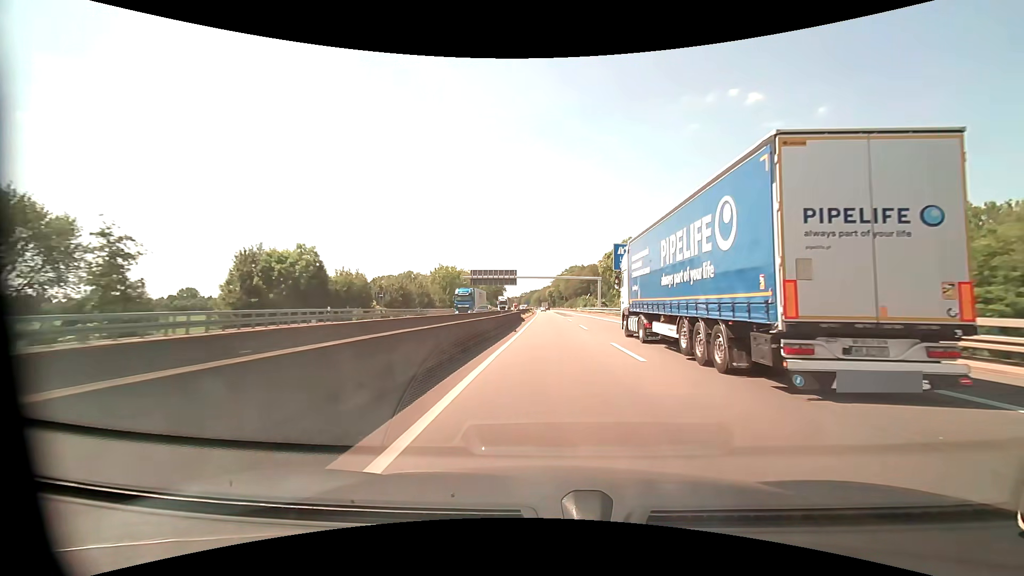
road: motorway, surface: asphalt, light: Day
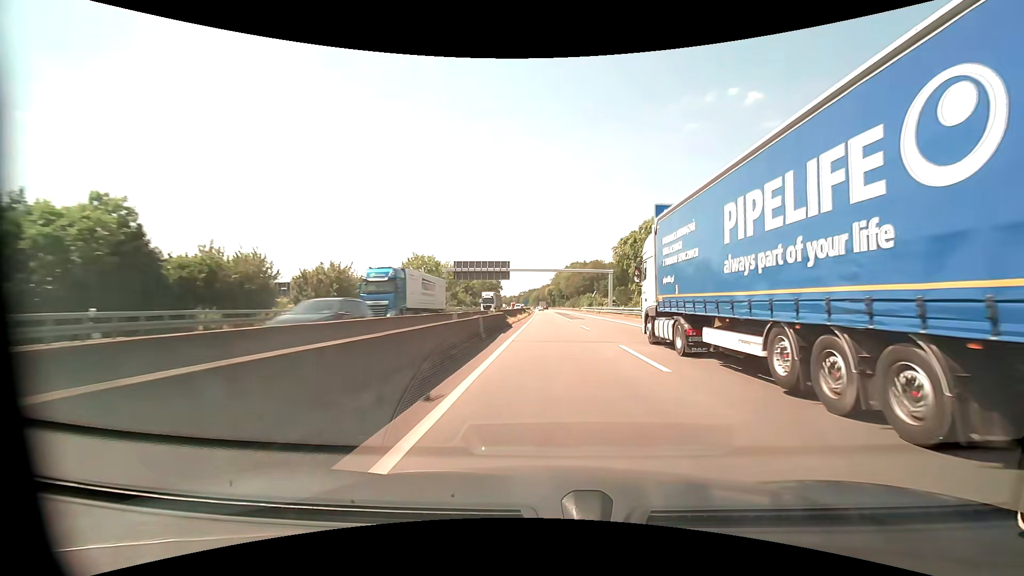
(0.0, +20.2) m; 0°
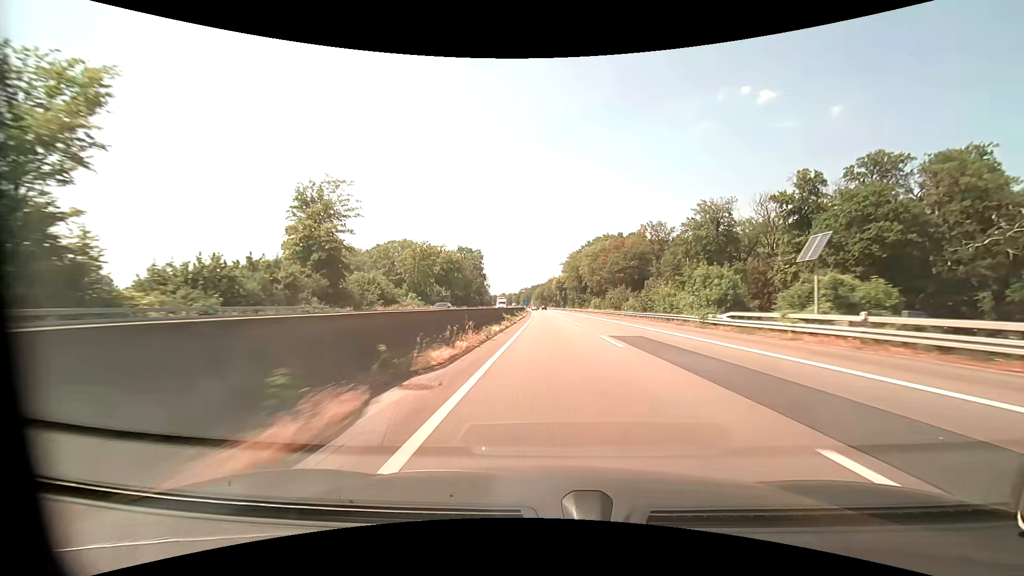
(-0.5, +101.9) m; -1°
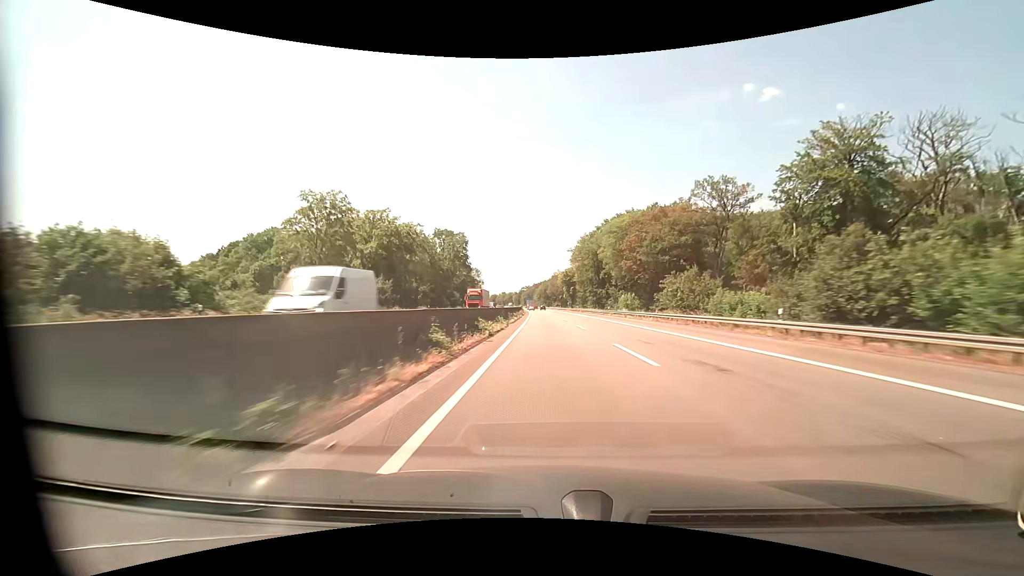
(0.0, +41.1) m; 0°
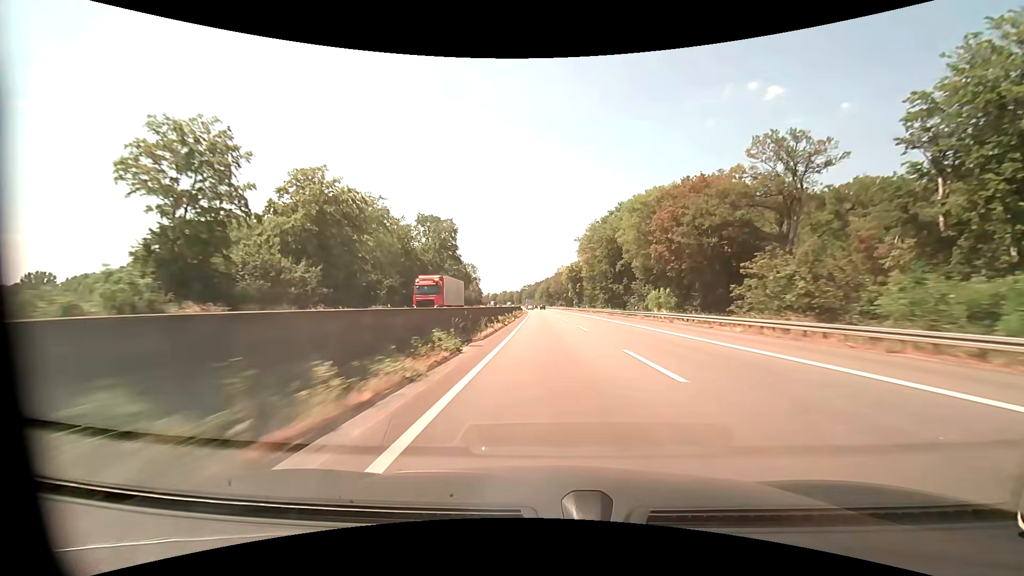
(0.0, +20.6) m; 0°
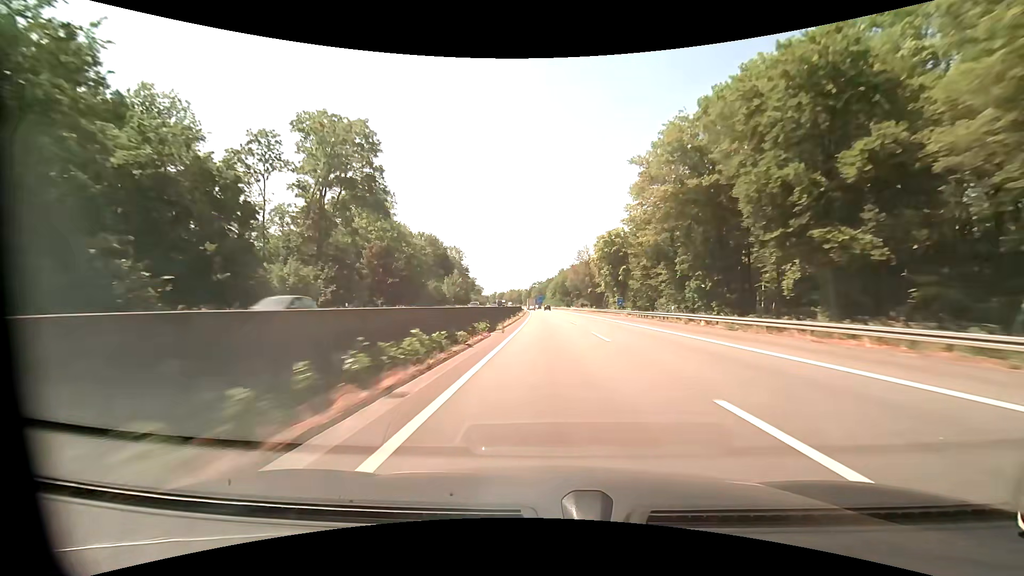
(-0.6, +61.7) m; -1°
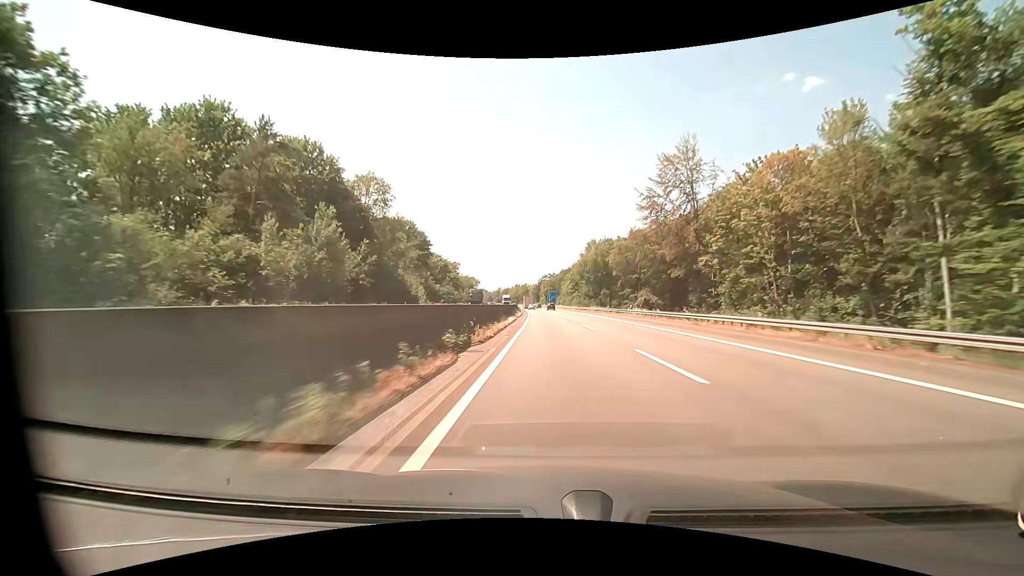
(-1.5, +81.6) m; -2°
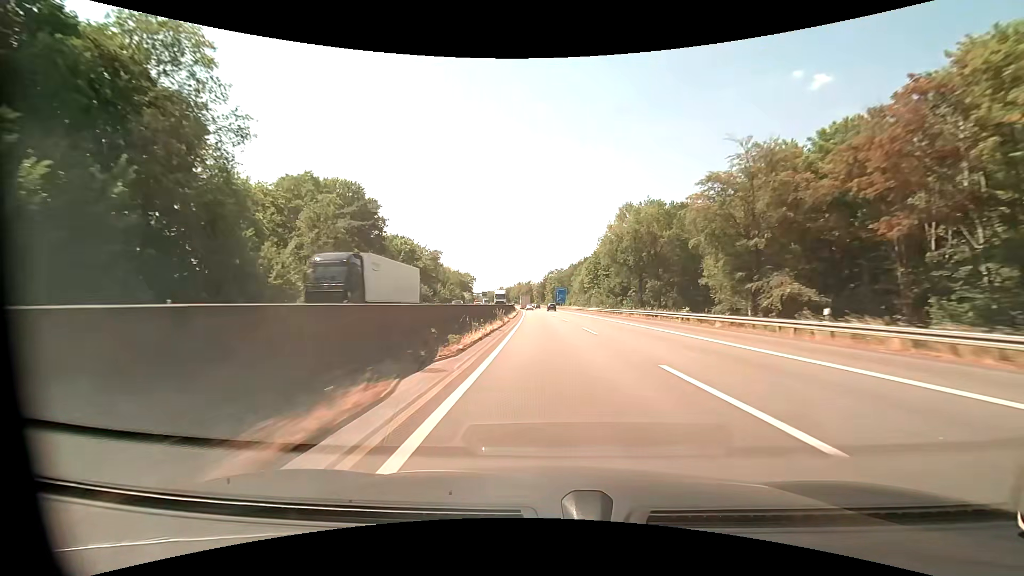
(-0.1, +39.5) m; 0°
(0, +10) (0, +20) (0, +30) (0, +40) (-1, +50) (-1, +60) (-2, +70) (-2, +80) (-2, +90) (-3, +100) m
